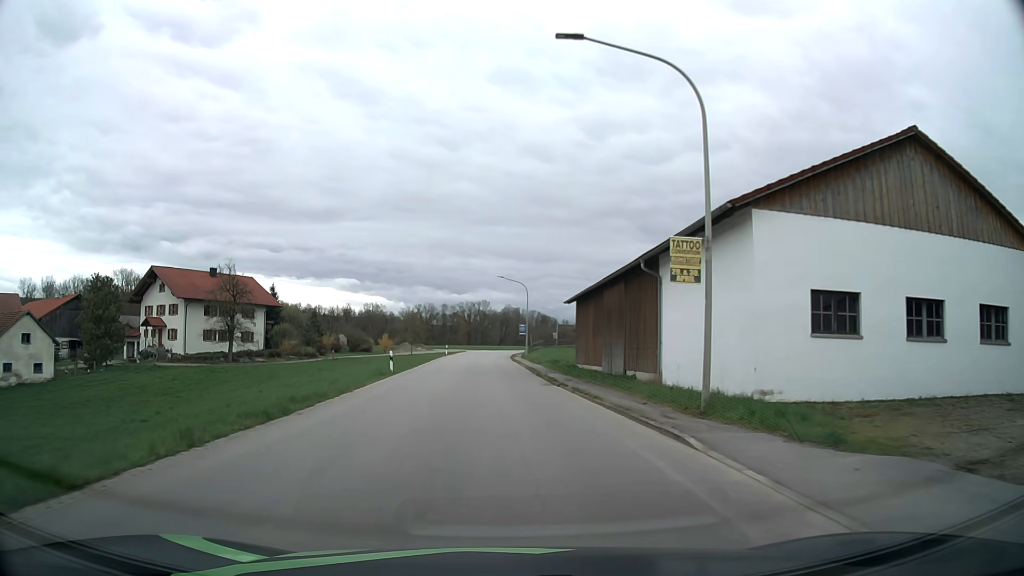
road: tertiary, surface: asphalt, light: Day
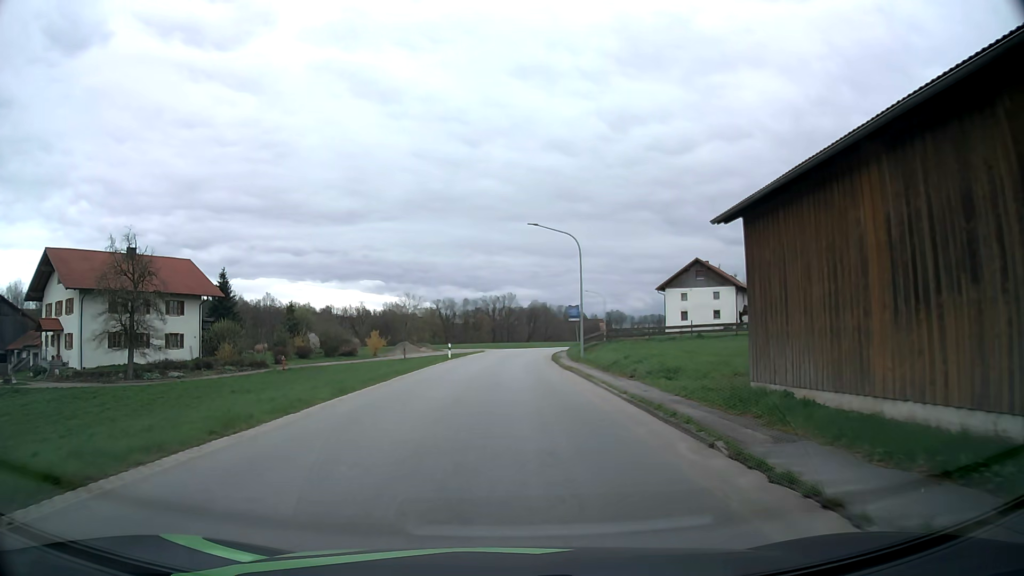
(-0.6, +26.6) m; -2°
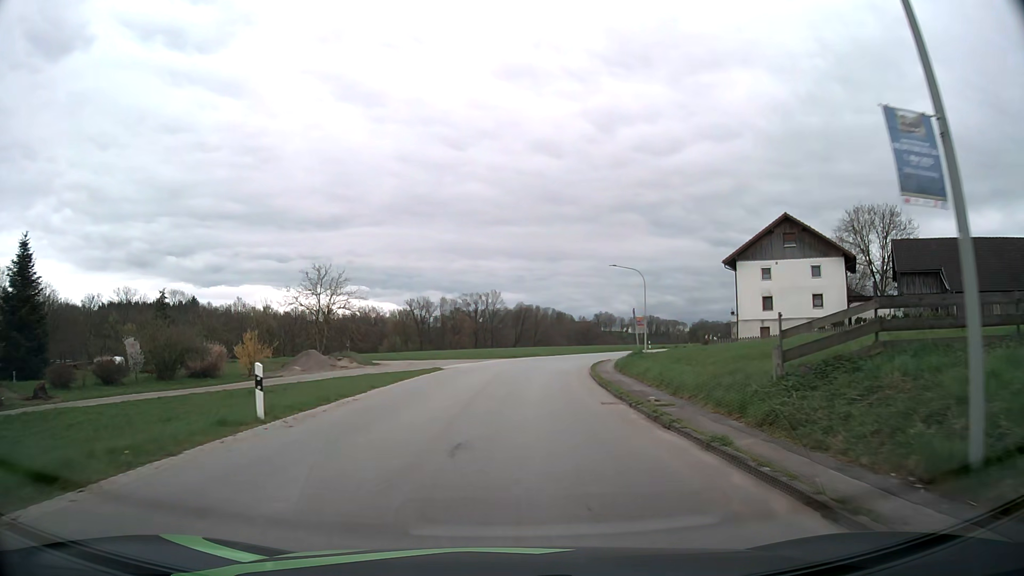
(0.0, +33.2) m; +1°
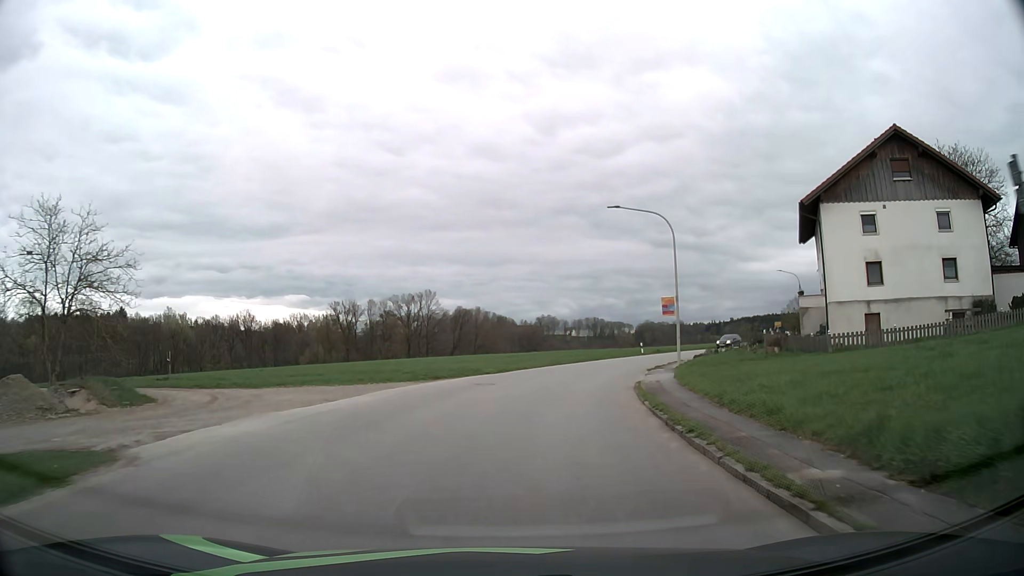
(+0.9, +25.2) m; +5°
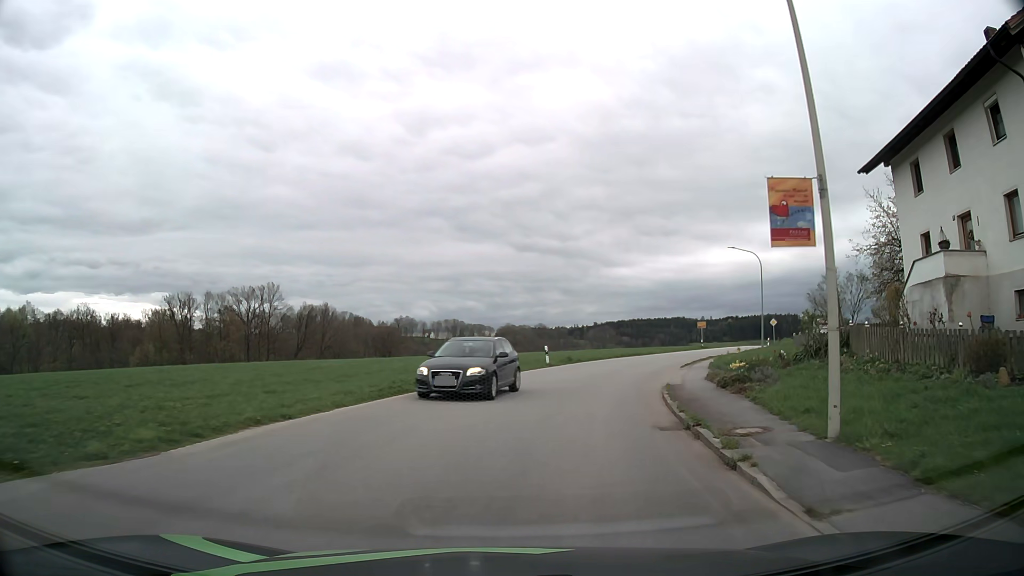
(+1.9, +23.0) m; +12°
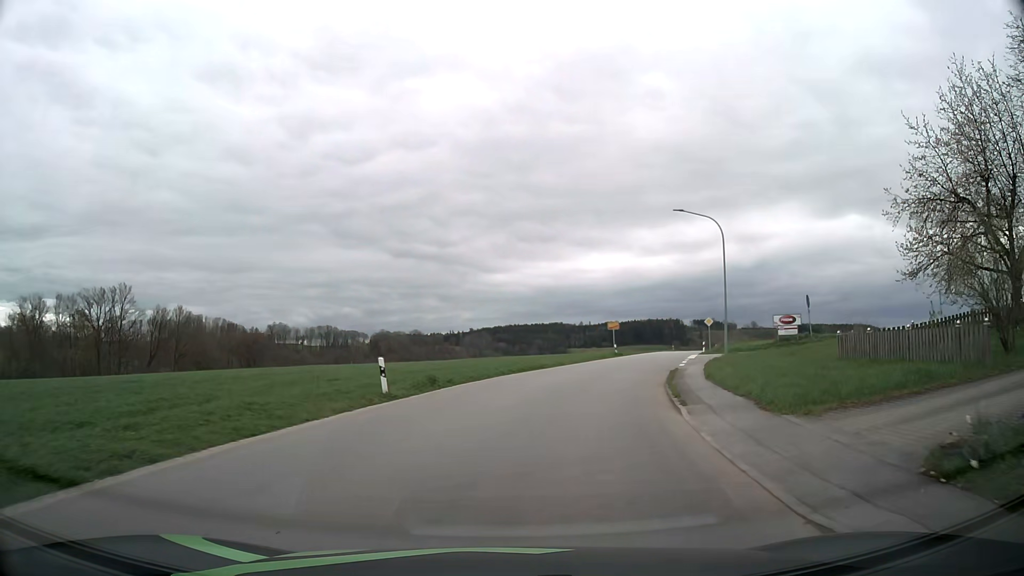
(+1.6, +17.2) m; +11°
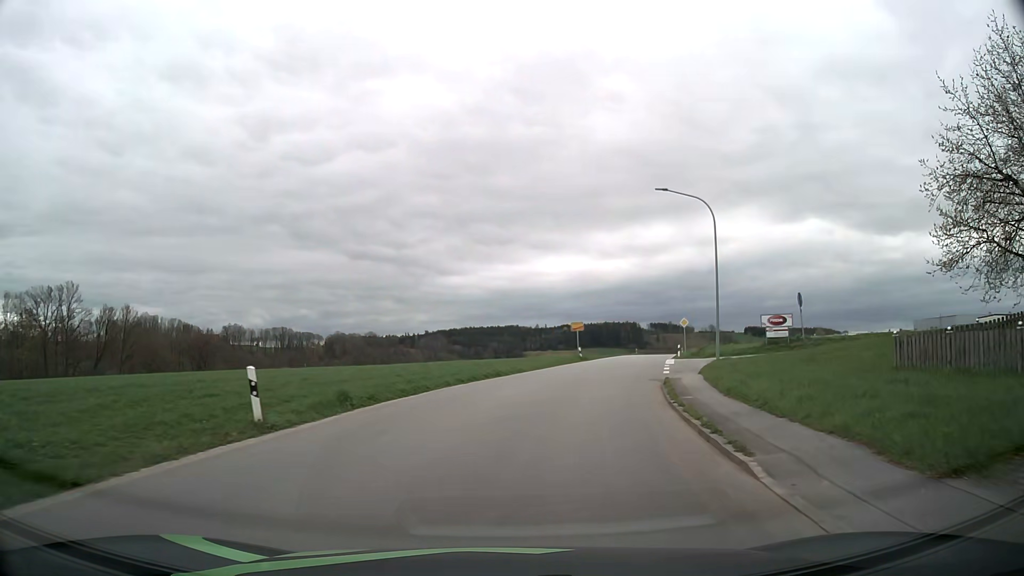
(+0.2, +5.8) m; +3°
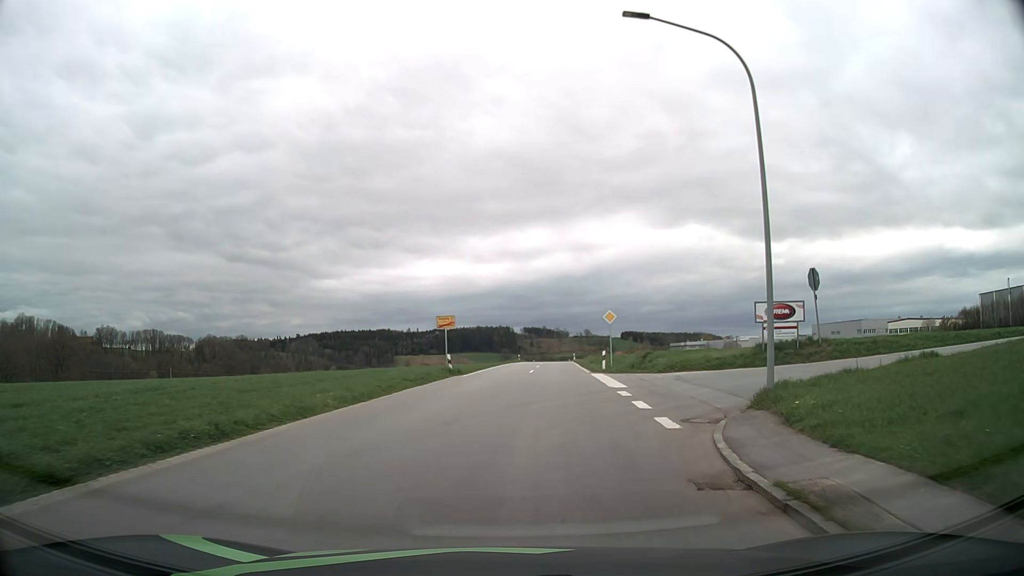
(+1.8, +17.7) m; +11°
(0, +10) (+1, +20) (+2, +30) (+3, +40) (+4, +50) (+4, +60) (+5, +70) (+6, +80) (+7, +90) (+8, +100) m
